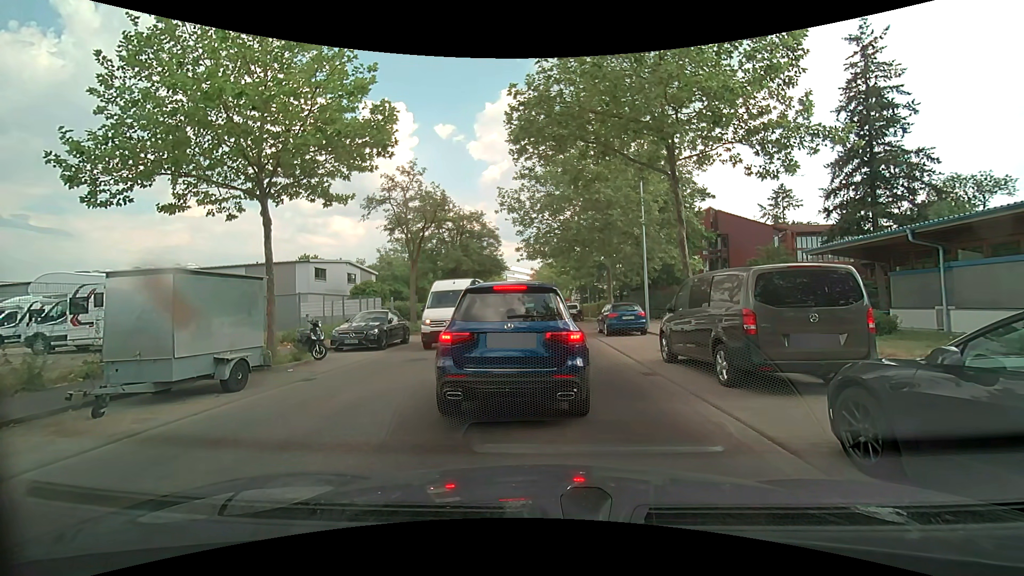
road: unclassified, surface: asphalt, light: Day
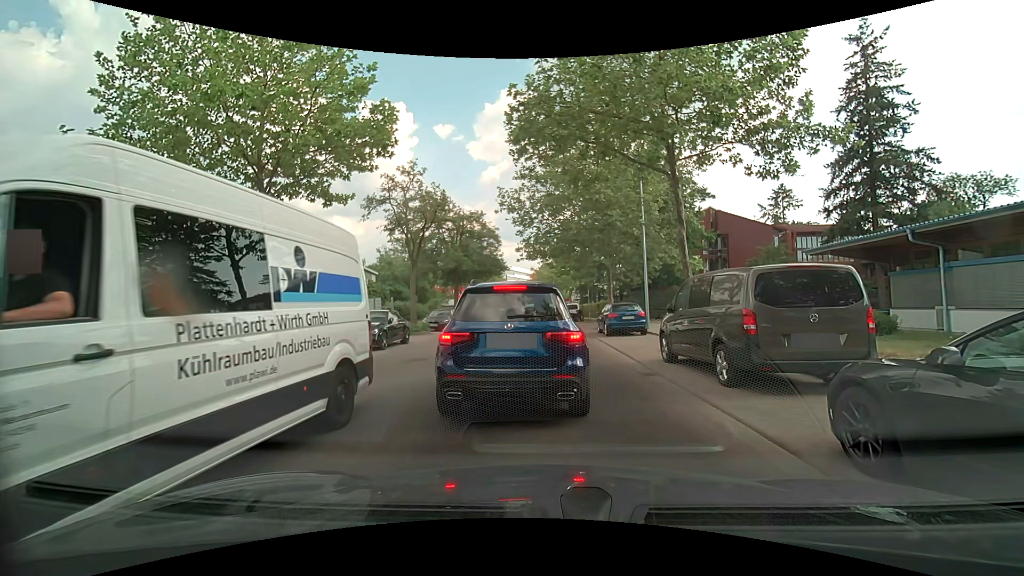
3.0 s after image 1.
(0.0, 0.0) m; 0°
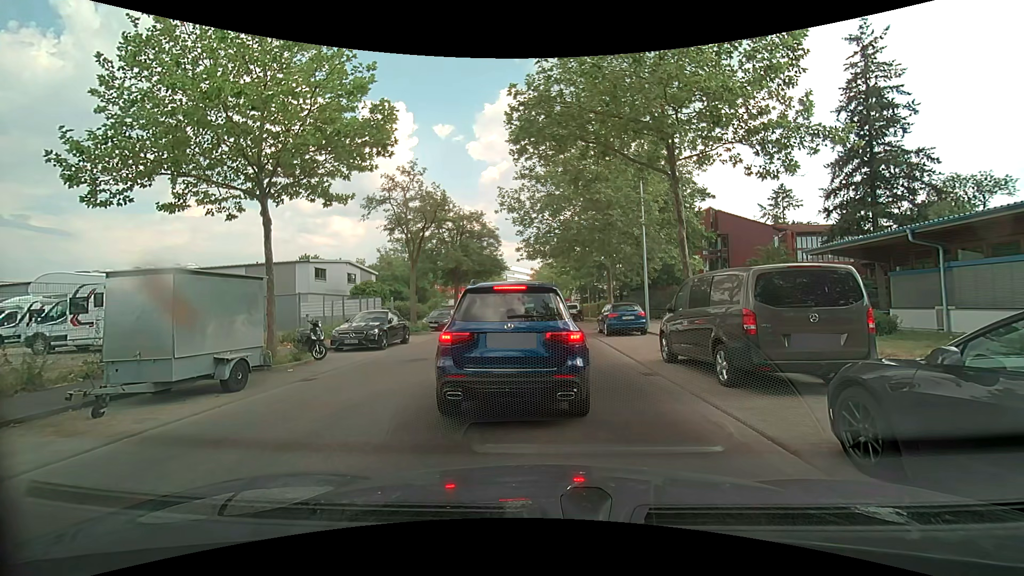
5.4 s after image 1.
(0.0, 0.0) m; 0°
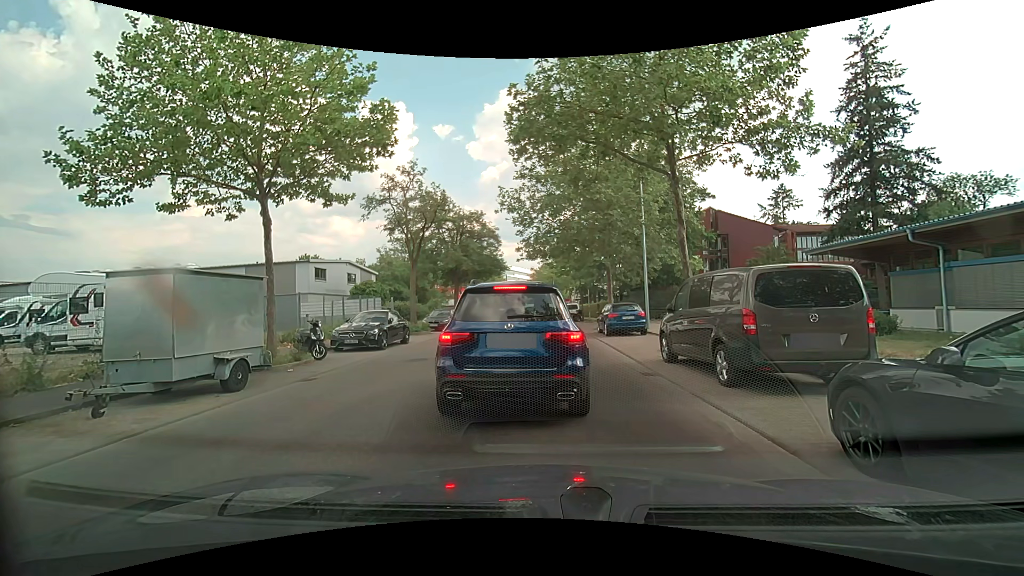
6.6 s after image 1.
(0.0, 0.0) m; 0°
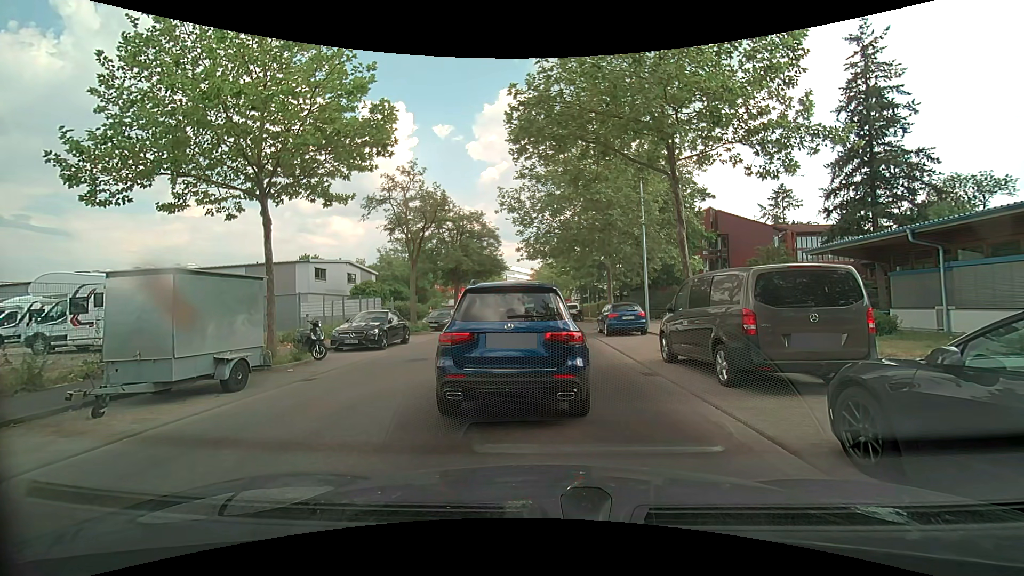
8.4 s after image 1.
(0.0, 0.0) m; 0°
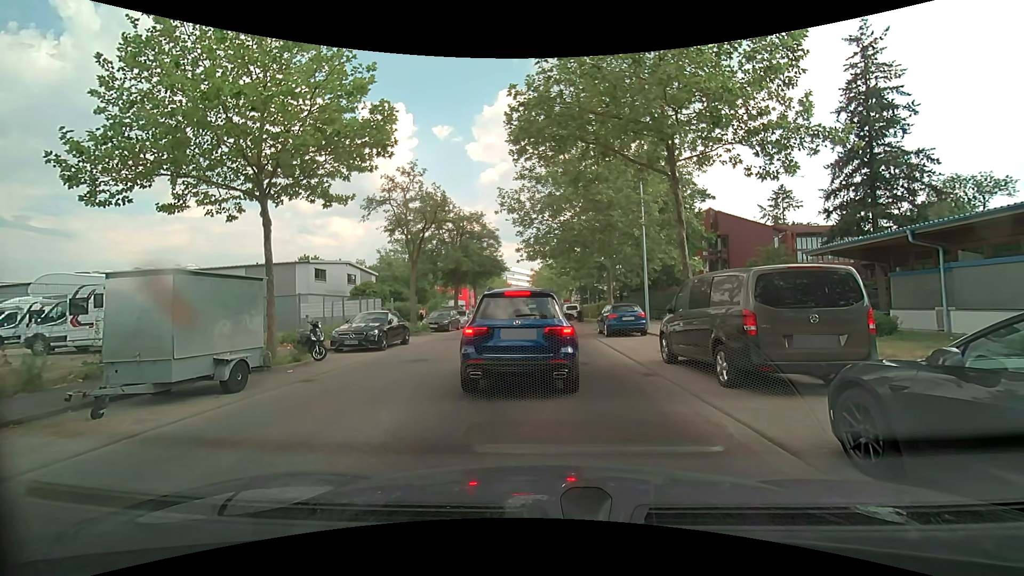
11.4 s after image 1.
(0.0, 0.0) m; 0°
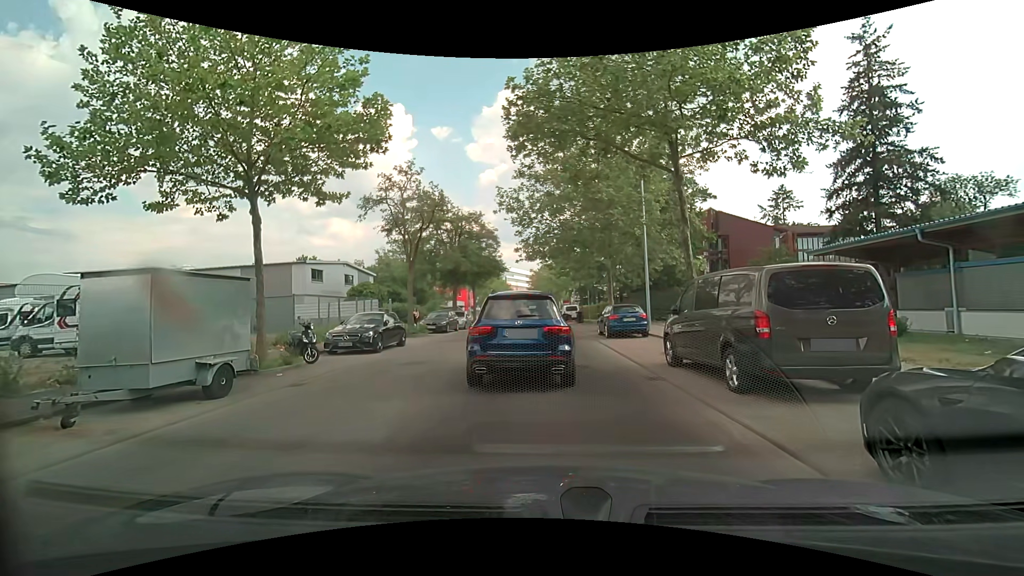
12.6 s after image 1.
(0.0, +0.4) m; 0°
